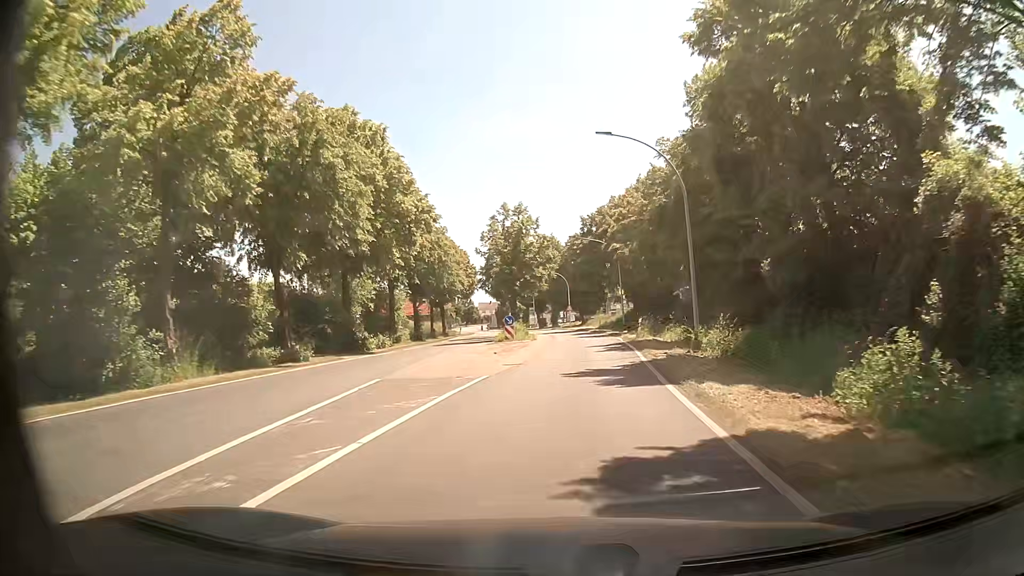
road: primary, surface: asphalt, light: Day
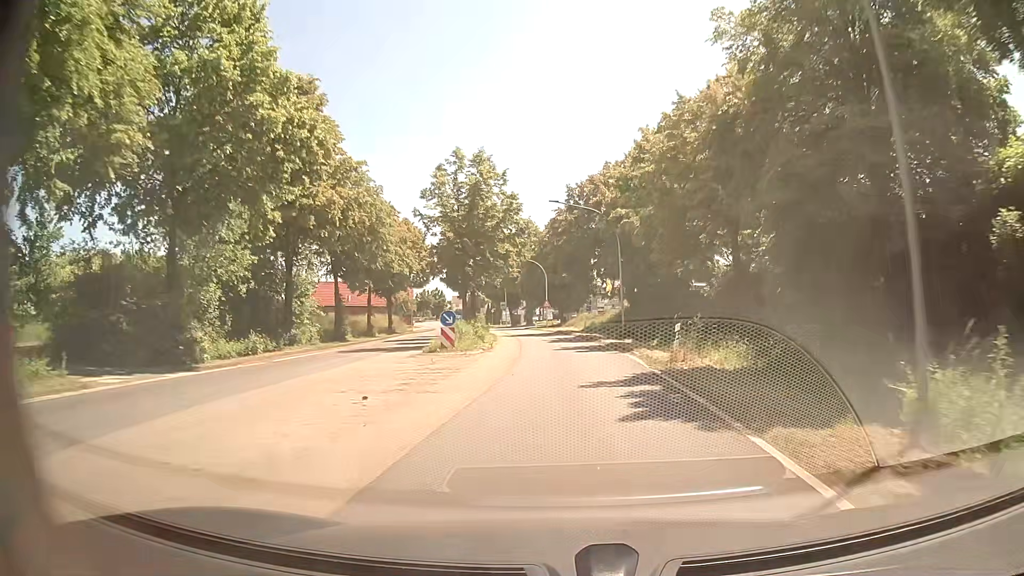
(+0.2, +15.2) m; +2°
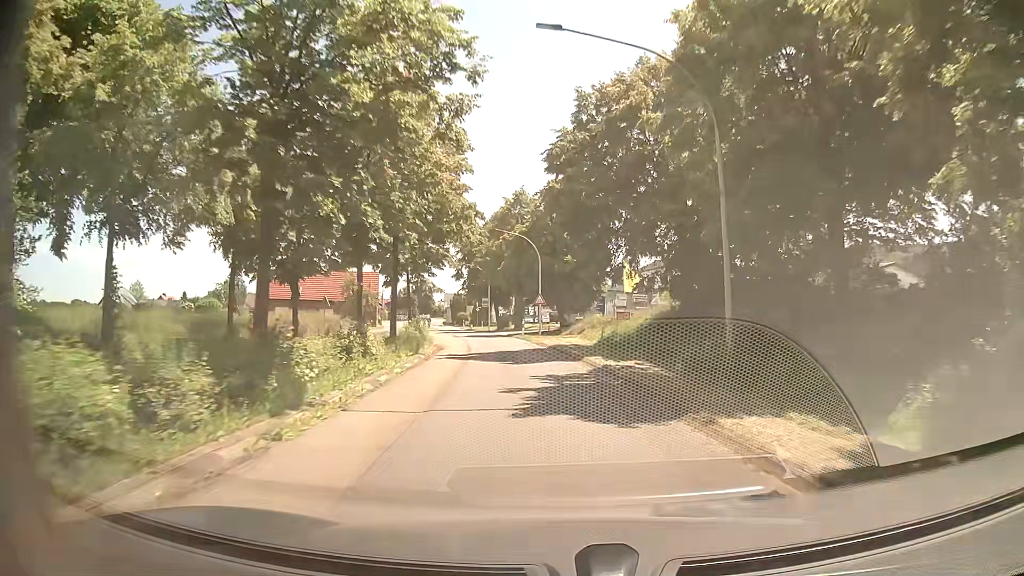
(+0.2, +22.9) m; 0°
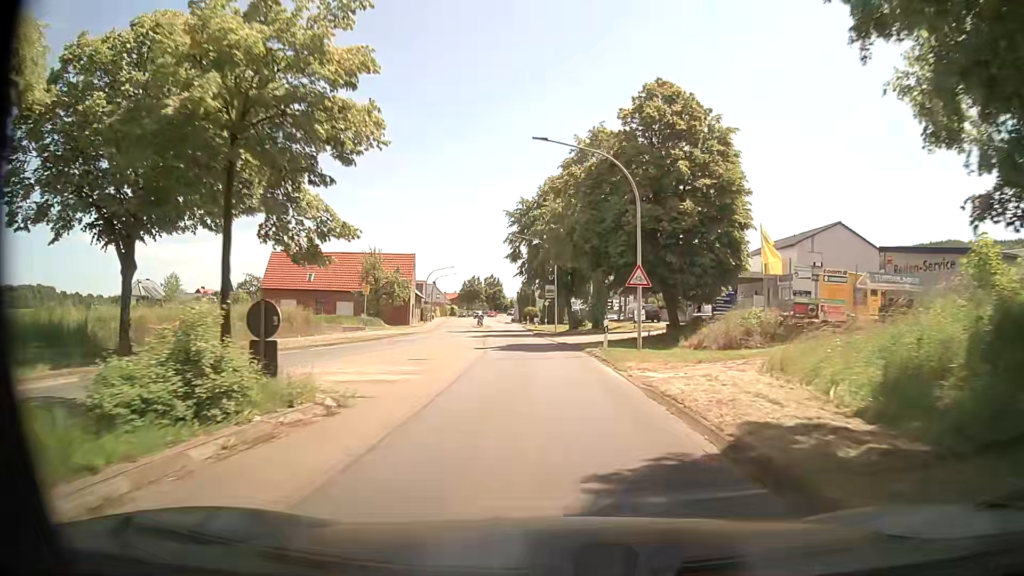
(-0.9, +22.9) m; -7°
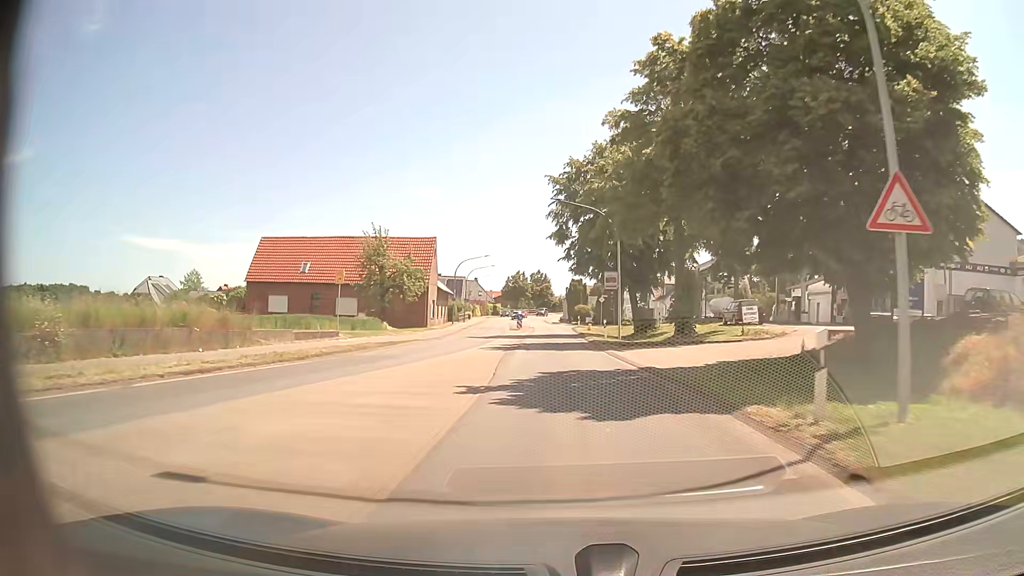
(-0.4, +15.4) m; -4°
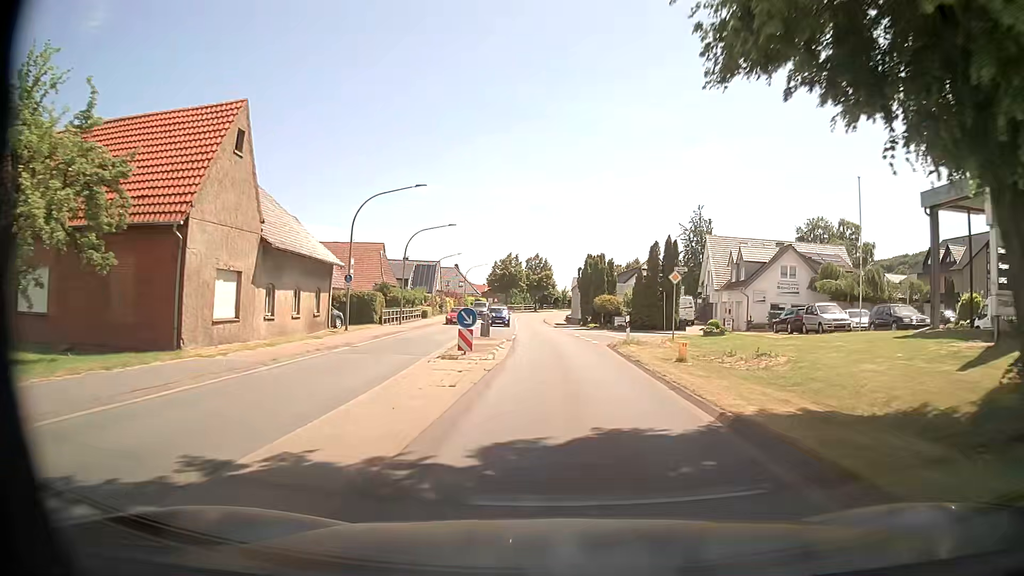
(-0.4, +38.5) m; +1°
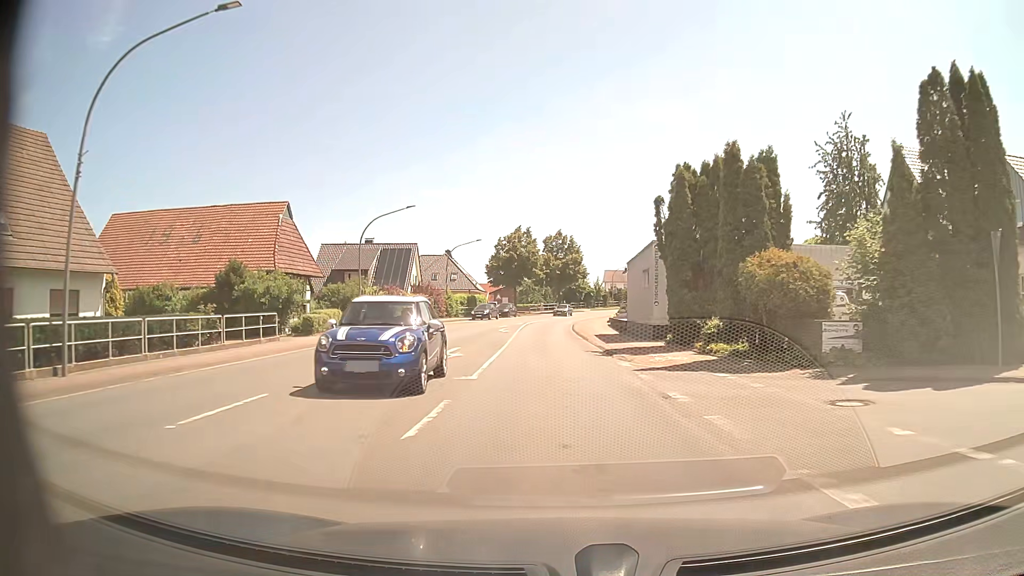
(-1.1, +38.3) m; -3°
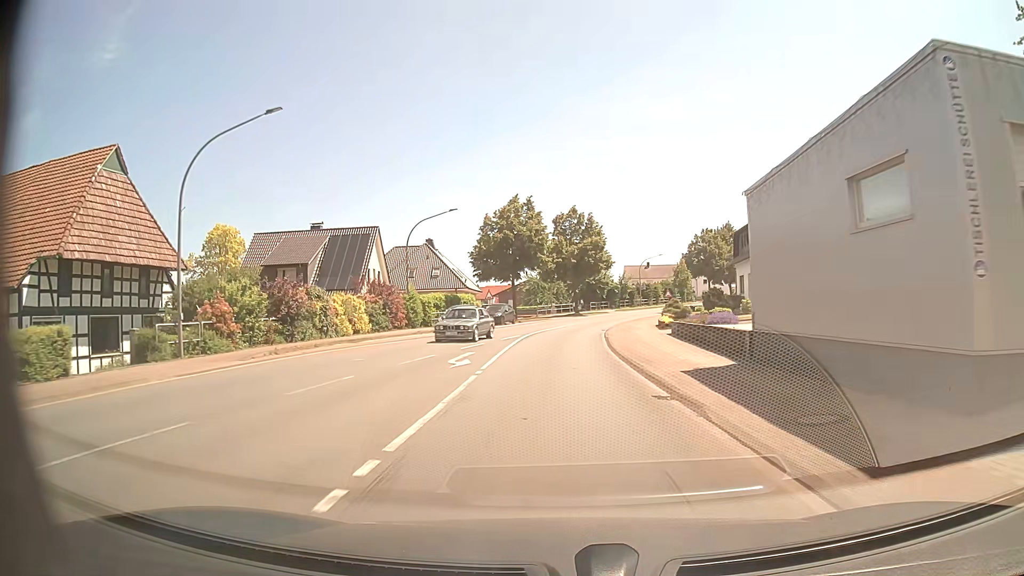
(-0.3, +22.8) m; -2°
(0, +10) (0, +20) (+1, +30) (+2, +40) (+3, +50) (+6, +60) (+9, +69) (+13, +78) (+17, +88) (+21, +97) m
